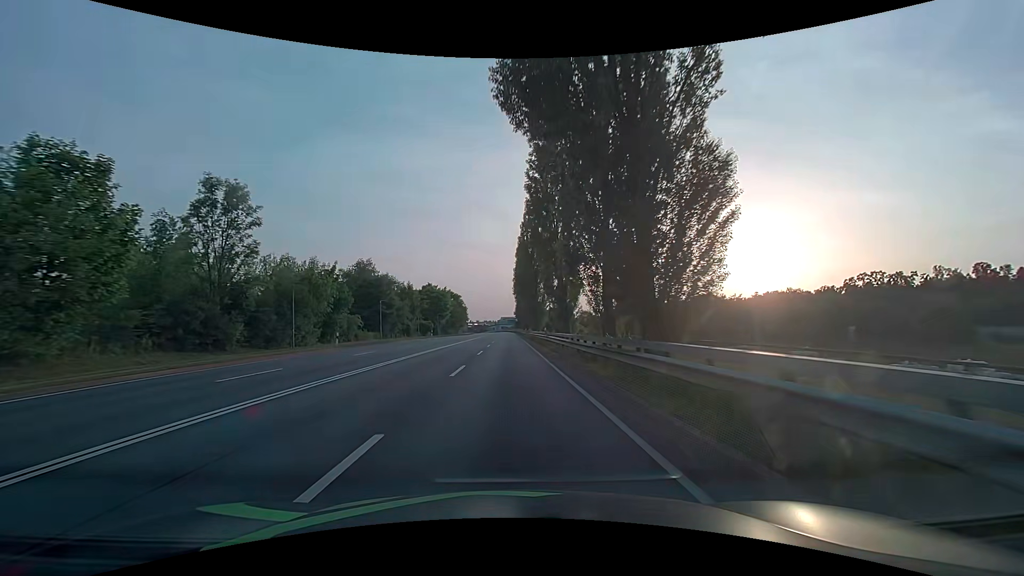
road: primary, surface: asphalt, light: Day
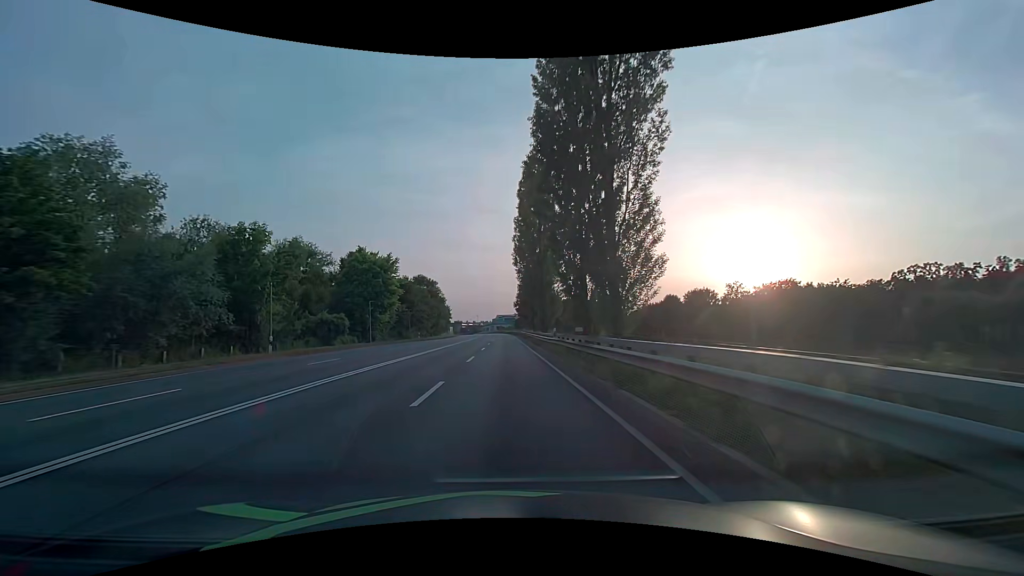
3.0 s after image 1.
(+0.1, +53.6) m; 0°
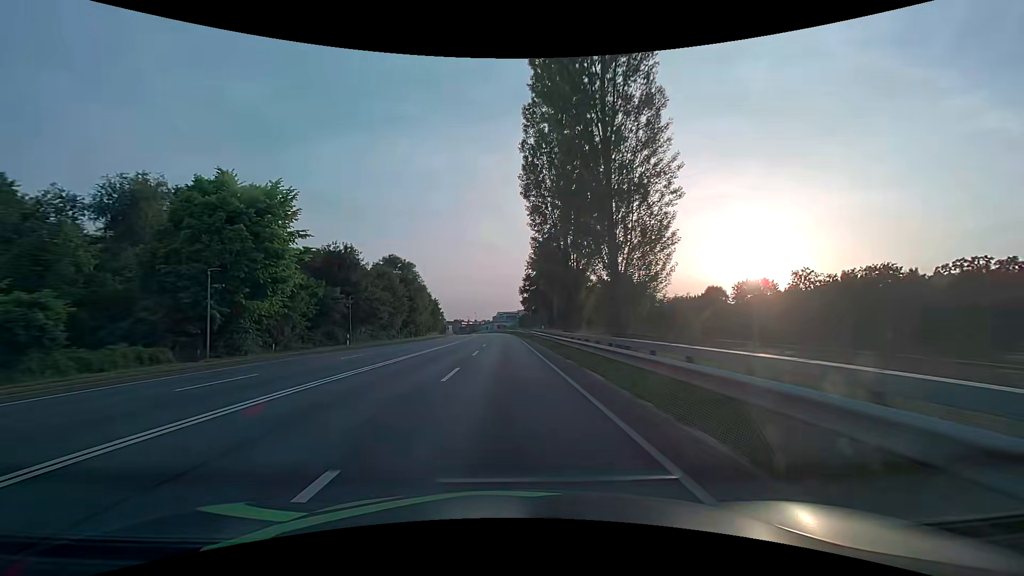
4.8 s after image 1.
(-0.1, +32.1) m; 0°
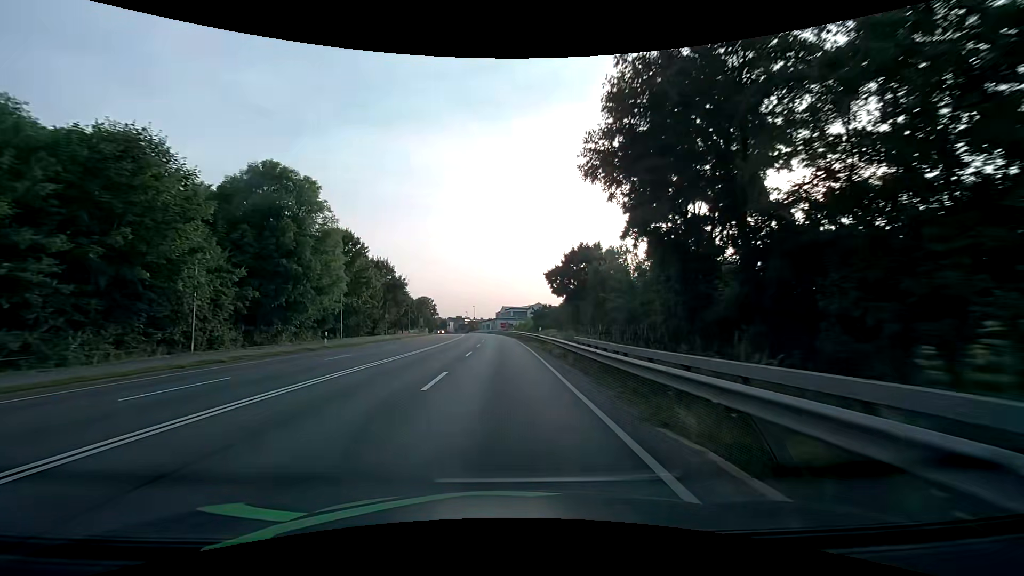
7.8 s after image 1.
(-0.1, +49.8) m; -1°
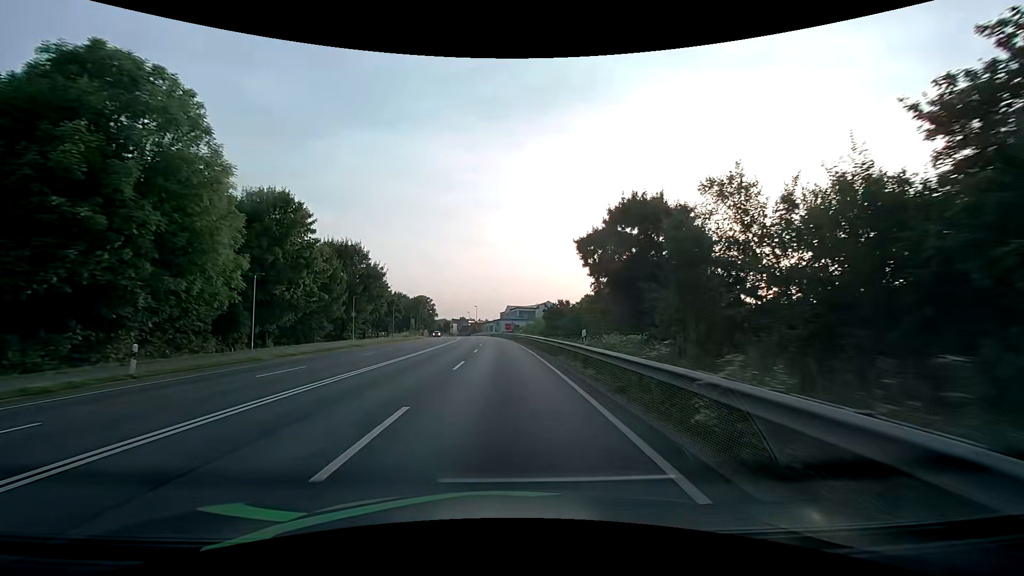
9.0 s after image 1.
(-0.1, +18.1) m; 0°
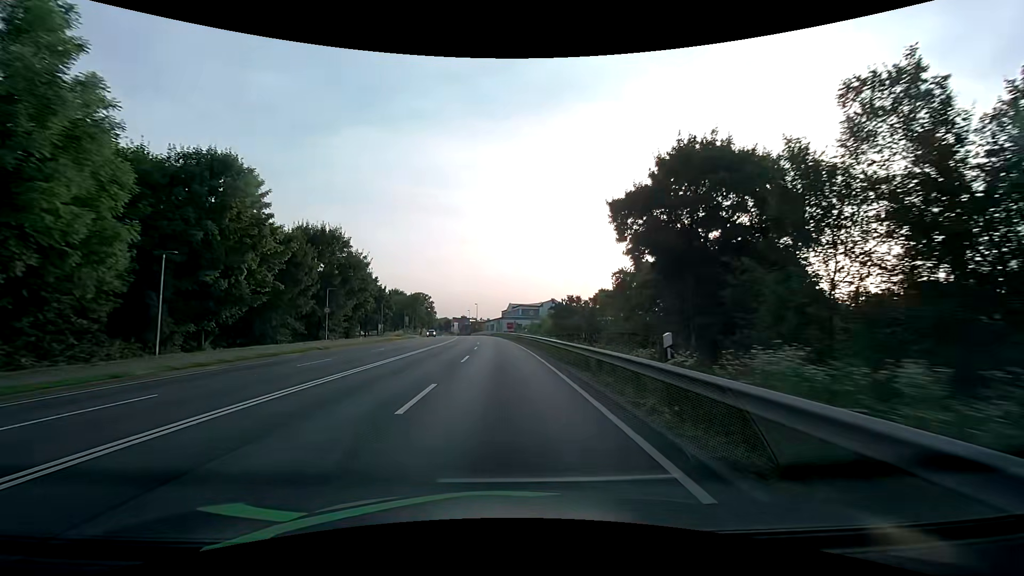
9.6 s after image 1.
(0.0, +8.6) m; 0°
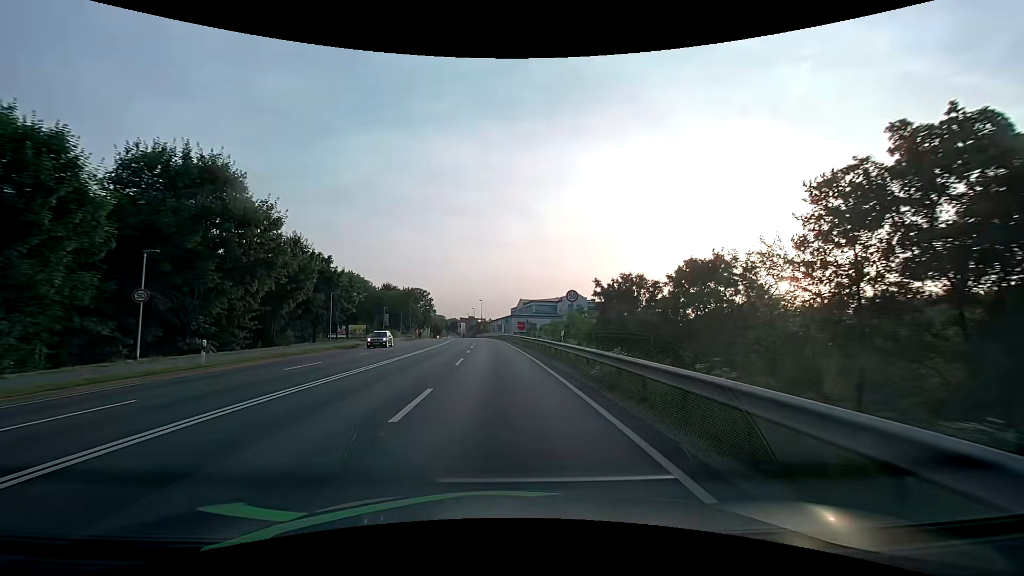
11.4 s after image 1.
(-0.2, +24.6) m; -1°
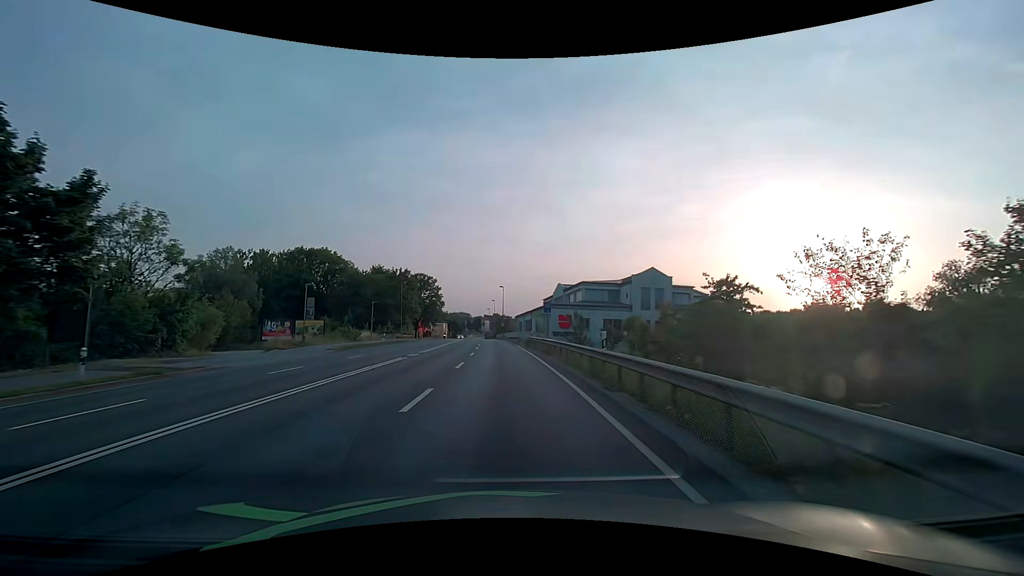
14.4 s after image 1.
(-1.0, +39.2) m; -3°
(0, +10) (0, +20) (0, +30) (-1, +40) (-1, +50) (-2, +60) (-3, +70) (-4, +80) (-5, +90) (-7, +100) m
